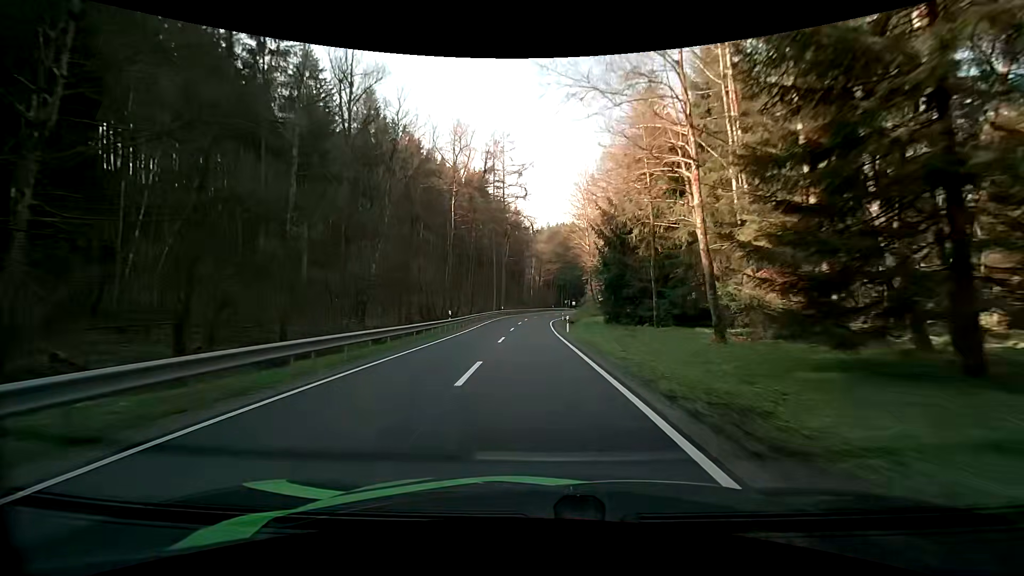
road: secondary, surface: asphalt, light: Day
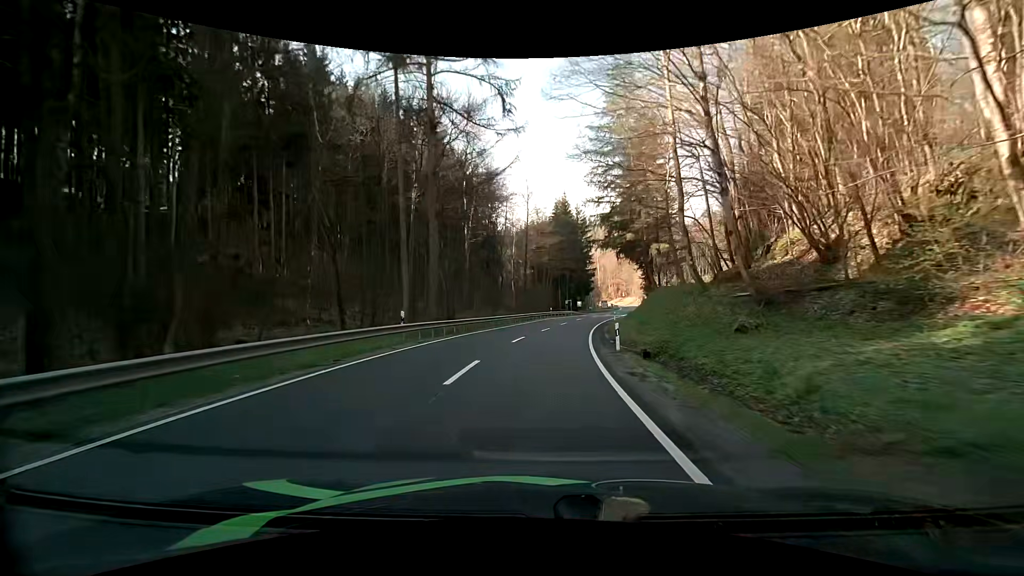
(-0.4, +47.8) m; 0°
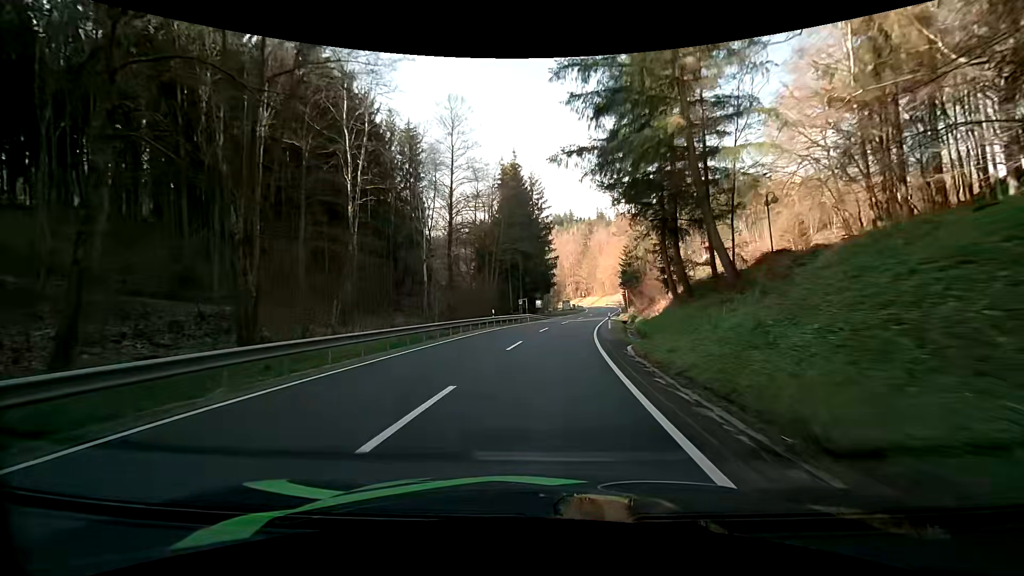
(+1.8, +27.9) m; +6°
(0, +10) (+1, +20) (+2, +30) (+3, +40) (+4, +50) (+6, +60) (+8, +69) (+10, +79) (+12, +89) (+14, +99) m
